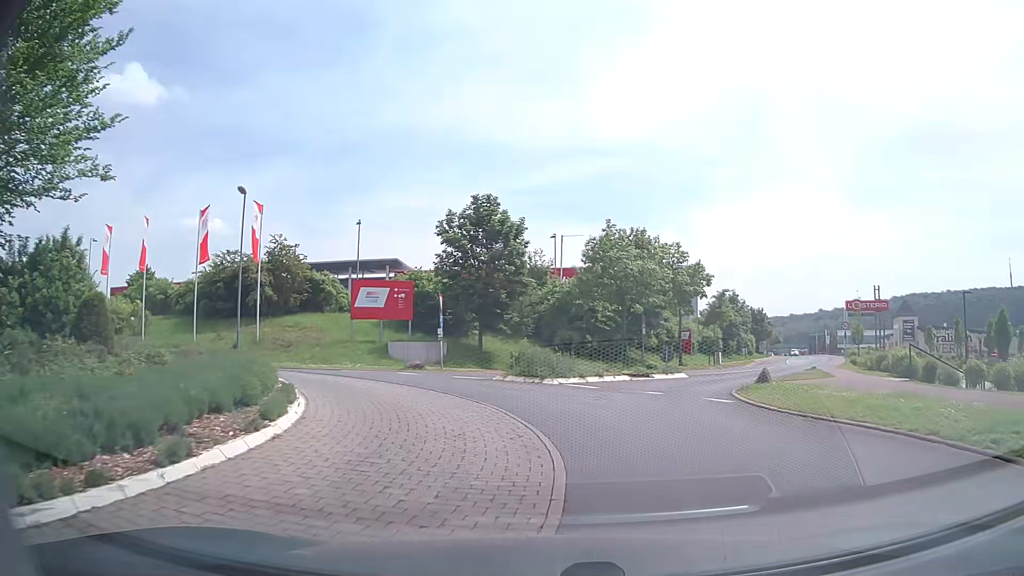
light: Day
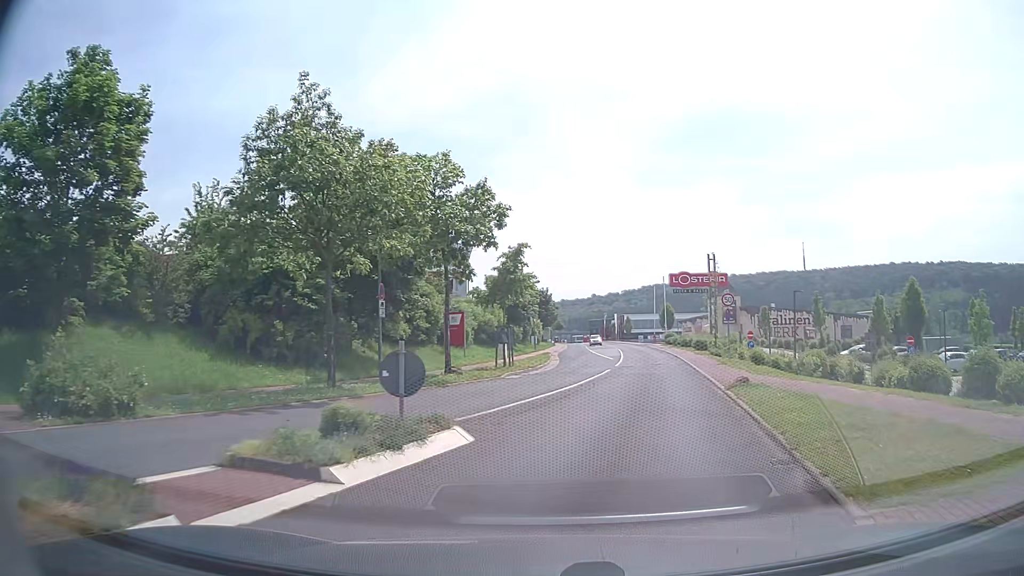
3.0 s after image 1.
(+3.5, +19.3) m; +21°
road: unclassified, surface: asphalt
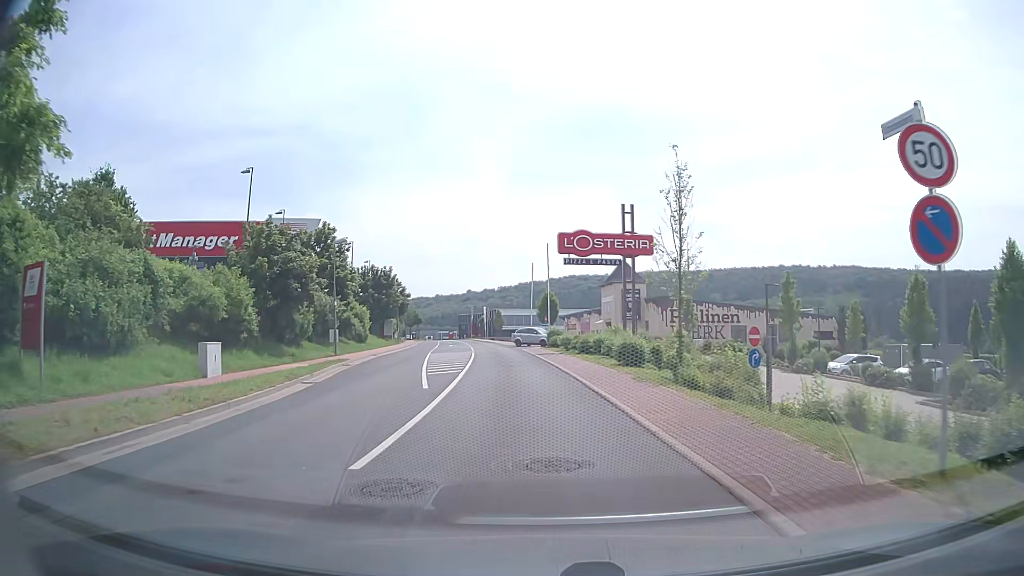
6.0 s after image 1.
(+3.3, +24.8) m; +10°
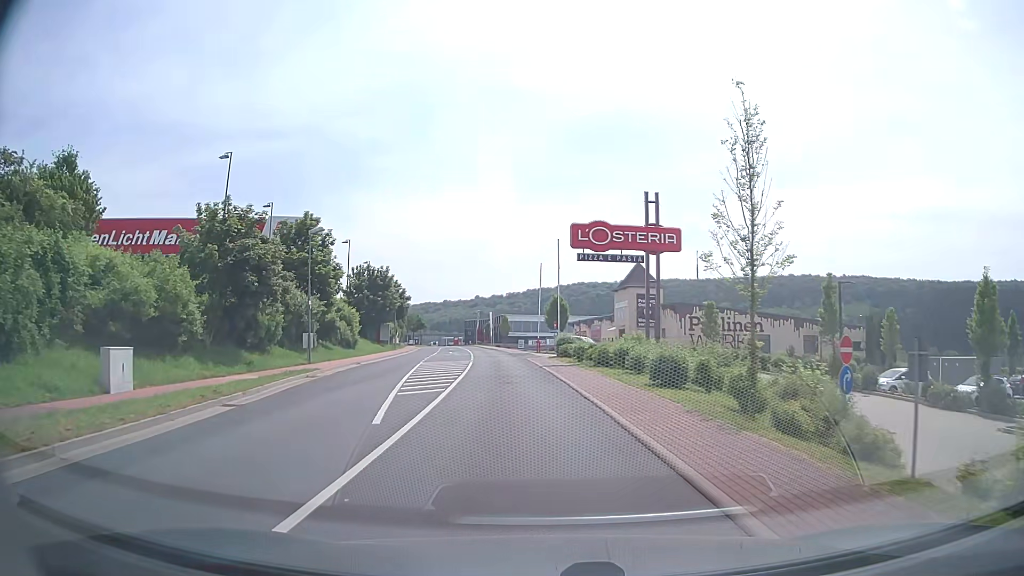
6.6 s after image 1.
(0.0, +5.7) m; -1°
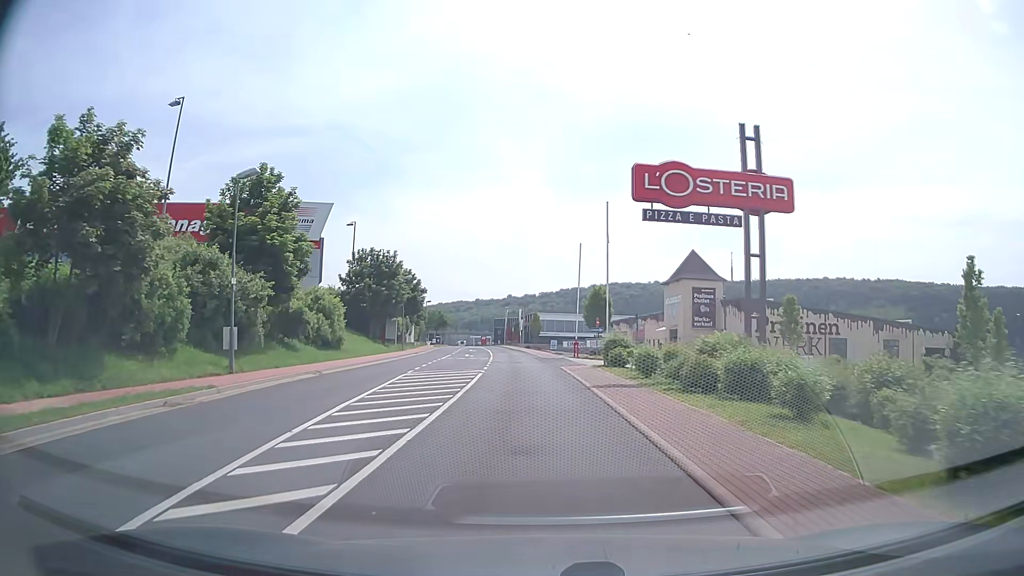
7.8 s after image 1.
(-0.3, +11.9) m; -3°
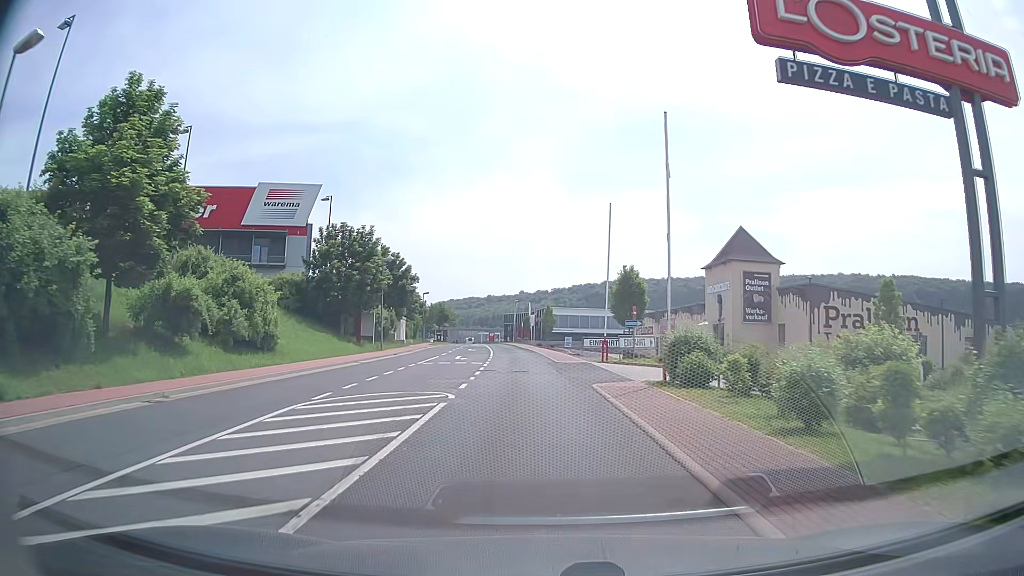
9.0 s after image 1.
(-0.1, +12.2) m; -1°
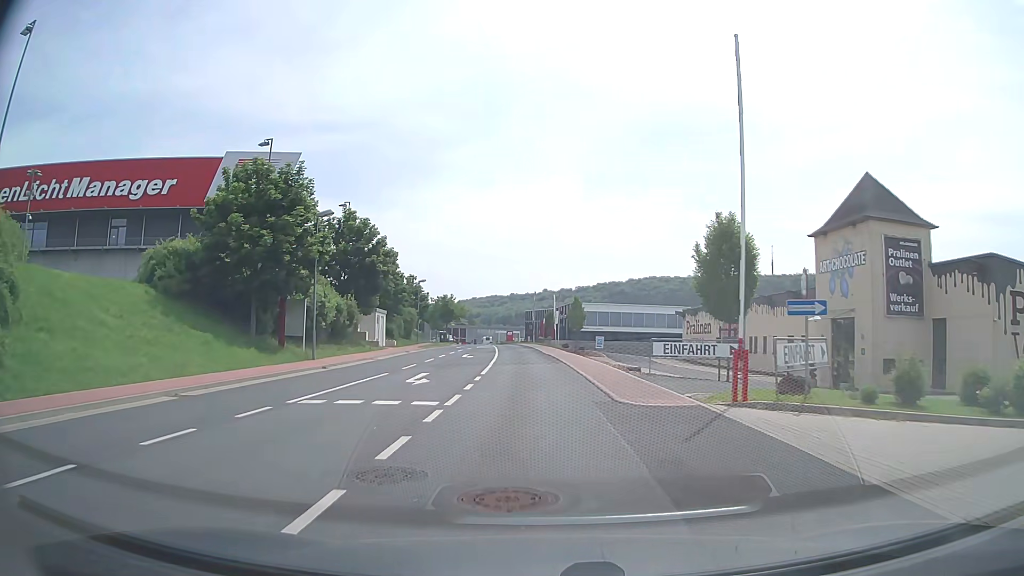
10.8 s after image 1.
(-0.3, +18.5) m; -2°
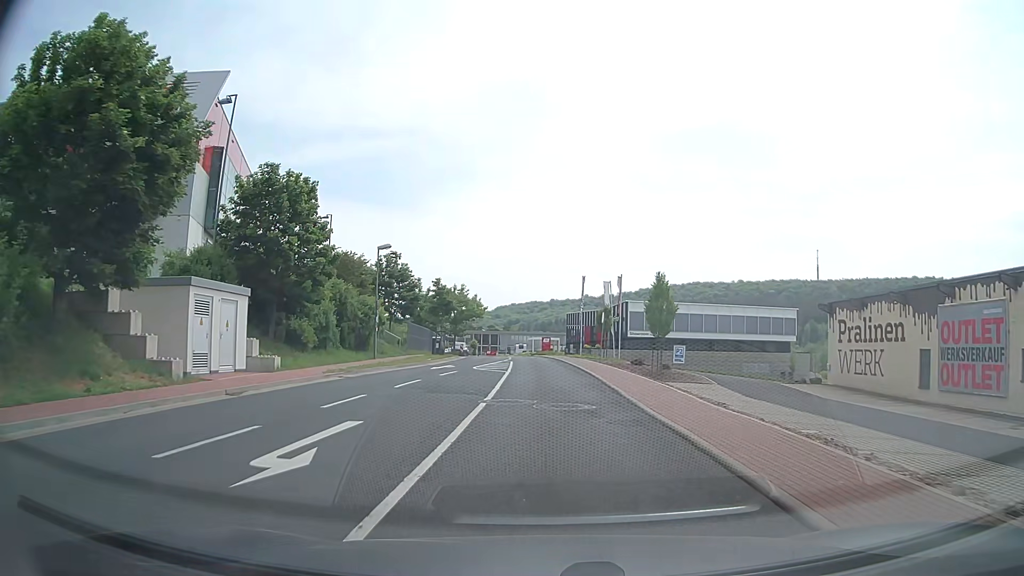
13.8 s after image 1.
(-0.9, +30.8) m; -3°
